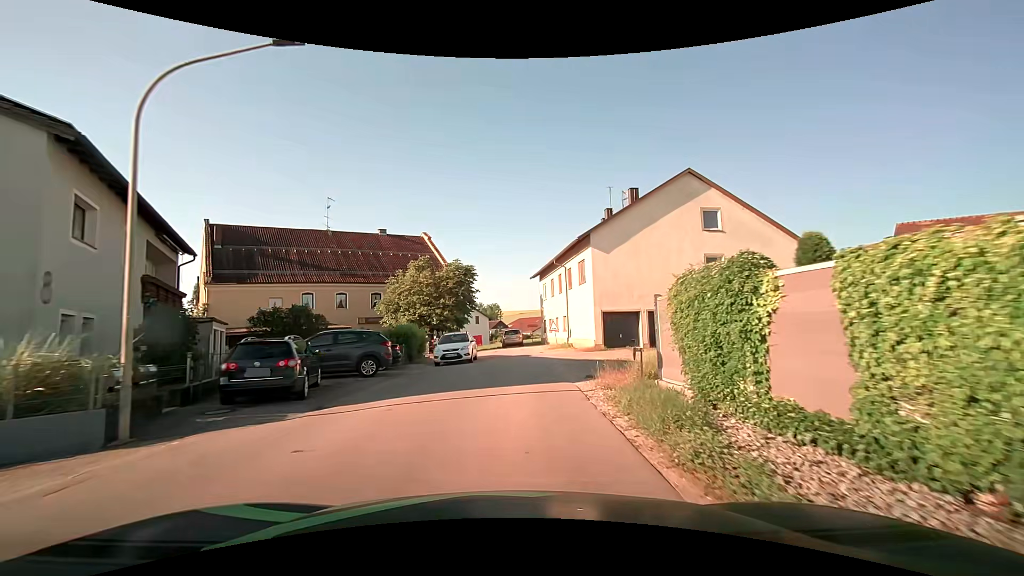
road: tertiary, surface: asphalt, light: Day
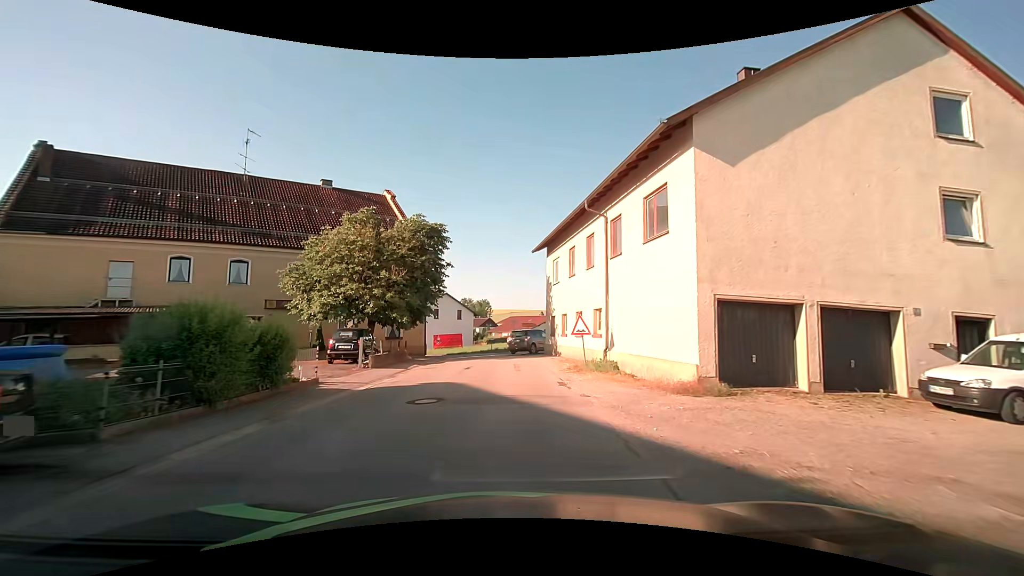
(+0.3, +16.2) m; +1°
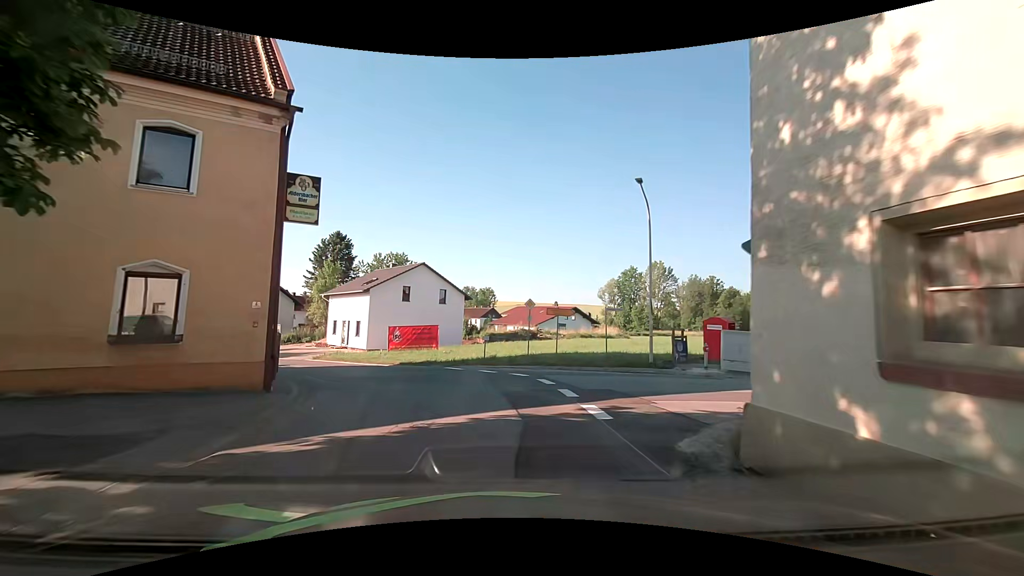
(-0.1, +24.3) m; -1°
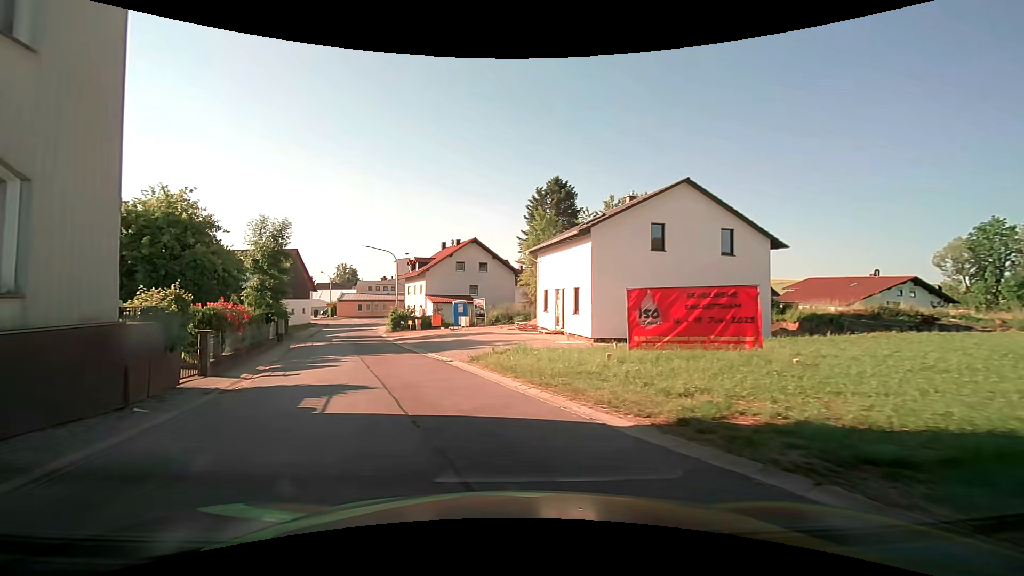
(-3.7, +20.9) m; -25°
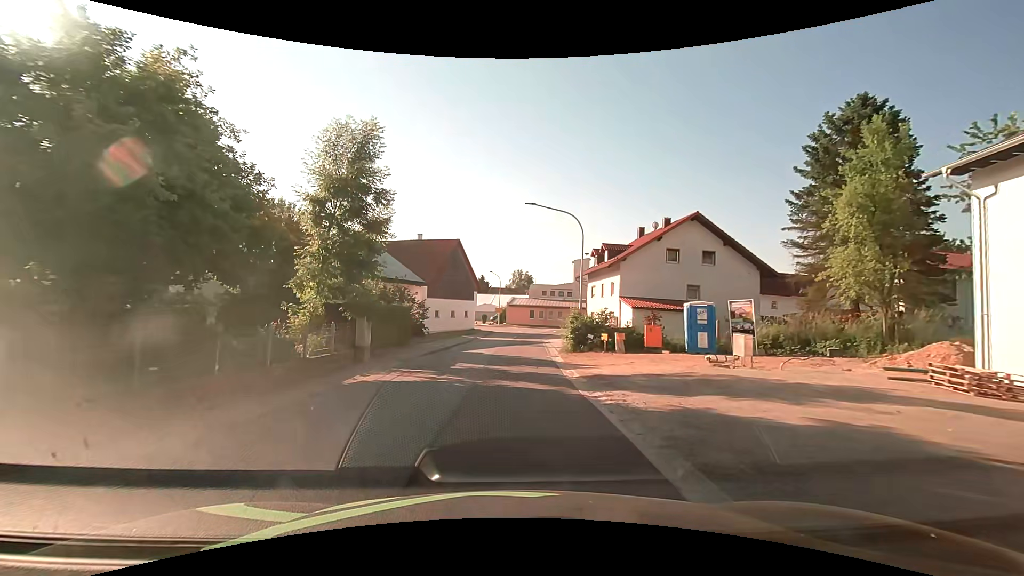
(-4.5, +18.9) m; -20°
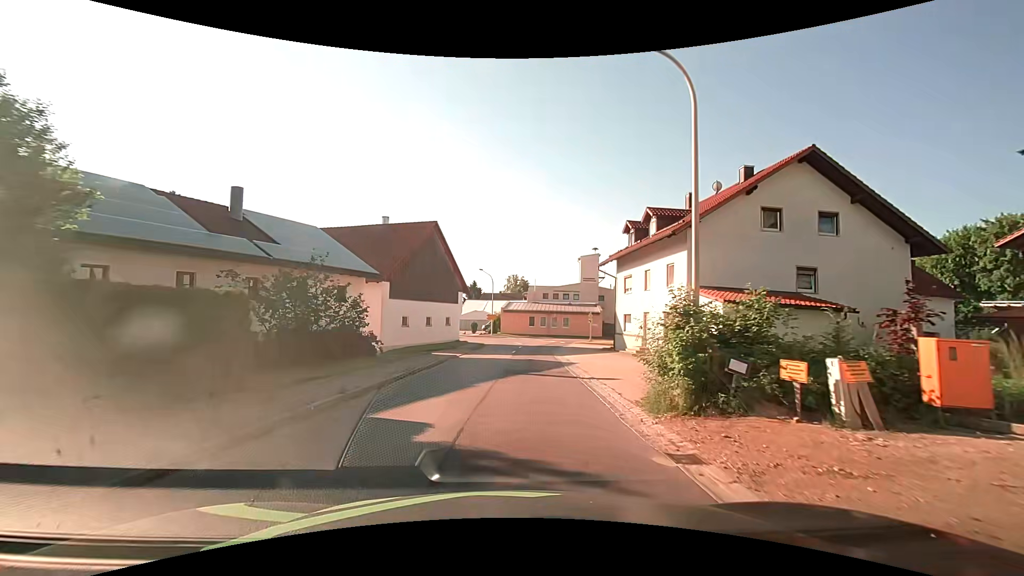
(-0.4, +15.9) m; -1°
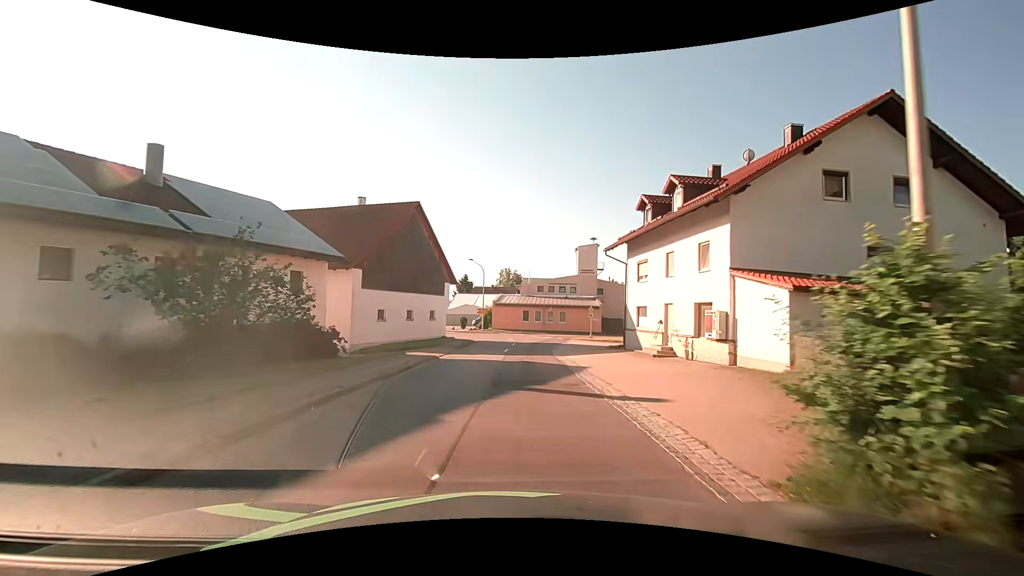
(0.0, +5.4) m; 0°
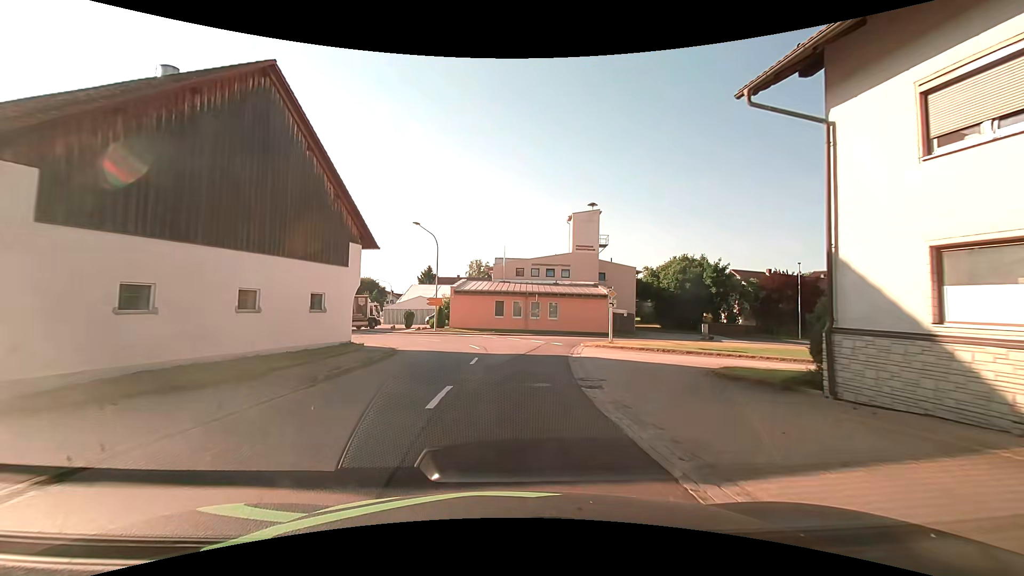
(+0.7, +21.6) m; +3°
(0, +10) (+1, +20) (-1, +30) (-6, +38) (-14, +44) (-24, +45) (-34, +45) (-44, +45) (-54, +45) (-64, +45) m
